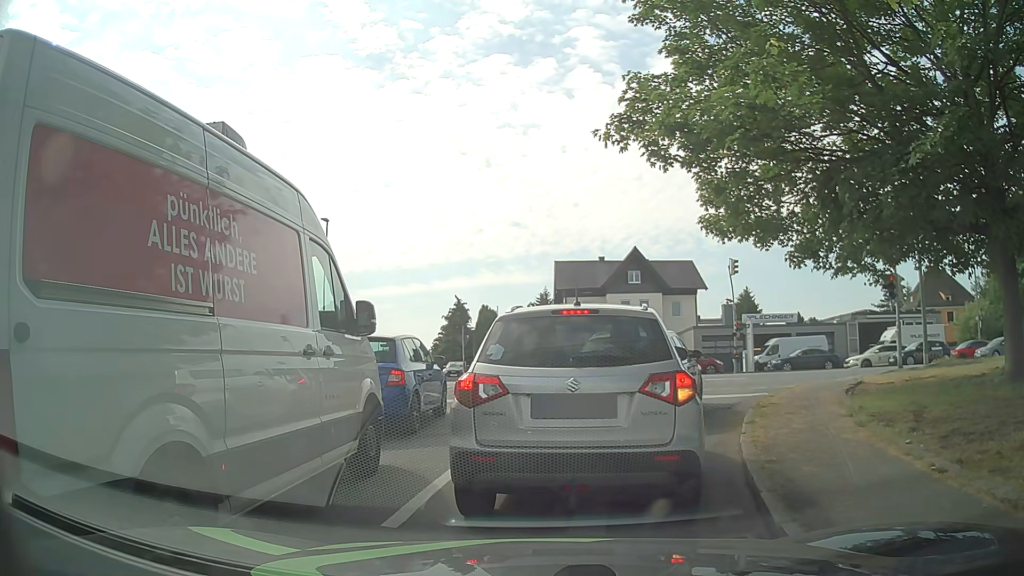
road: residential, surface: asphalt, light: Day
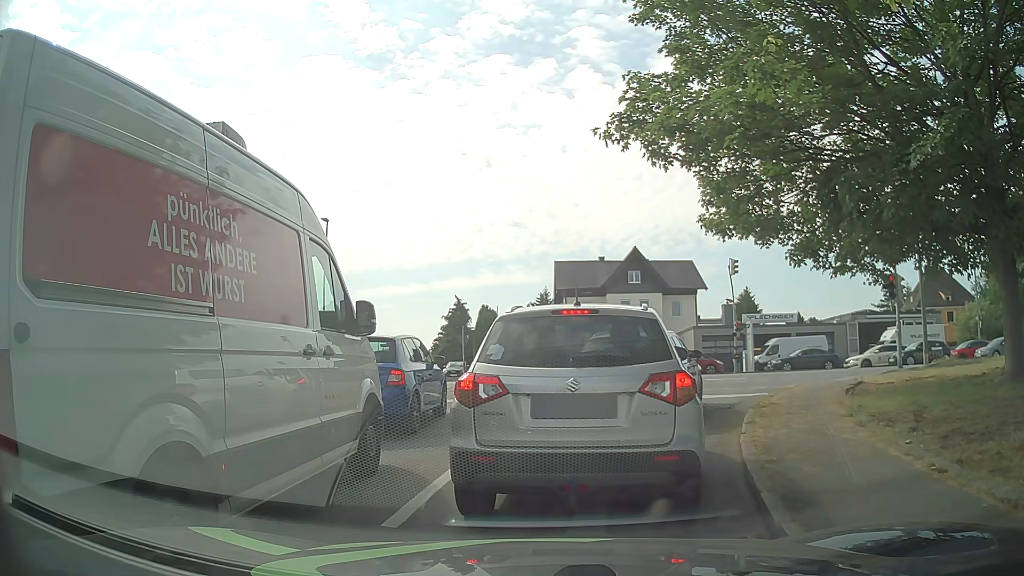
(0.0, 0.0) m; 0°
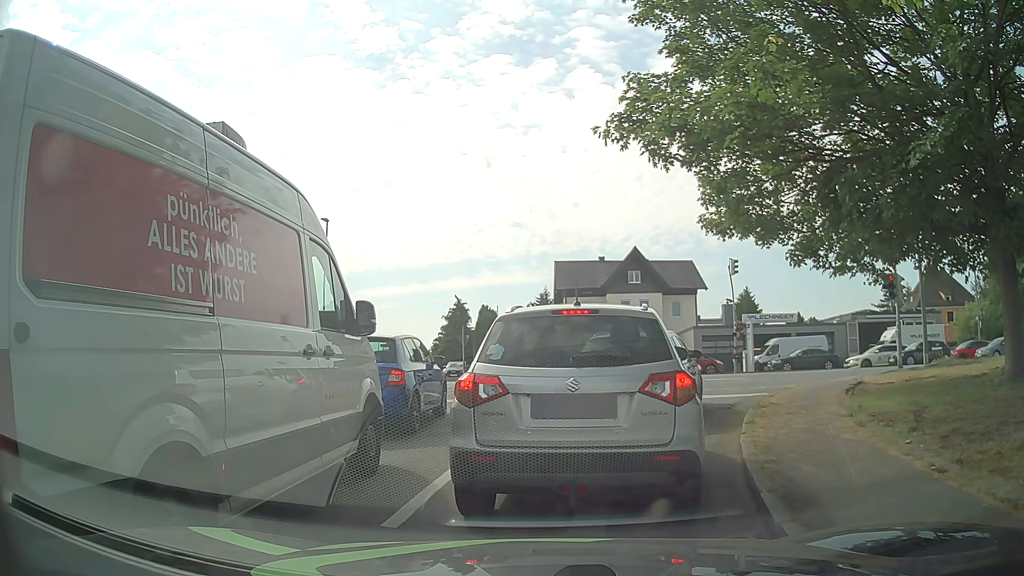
(0.0, 0.0) m; 0°
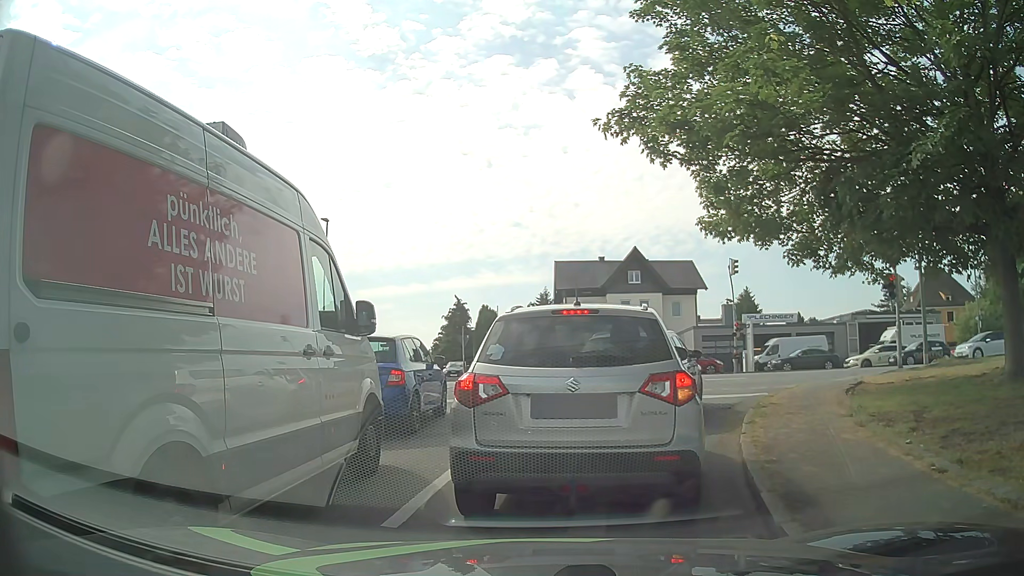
(0.0, 0.0) m; 0°
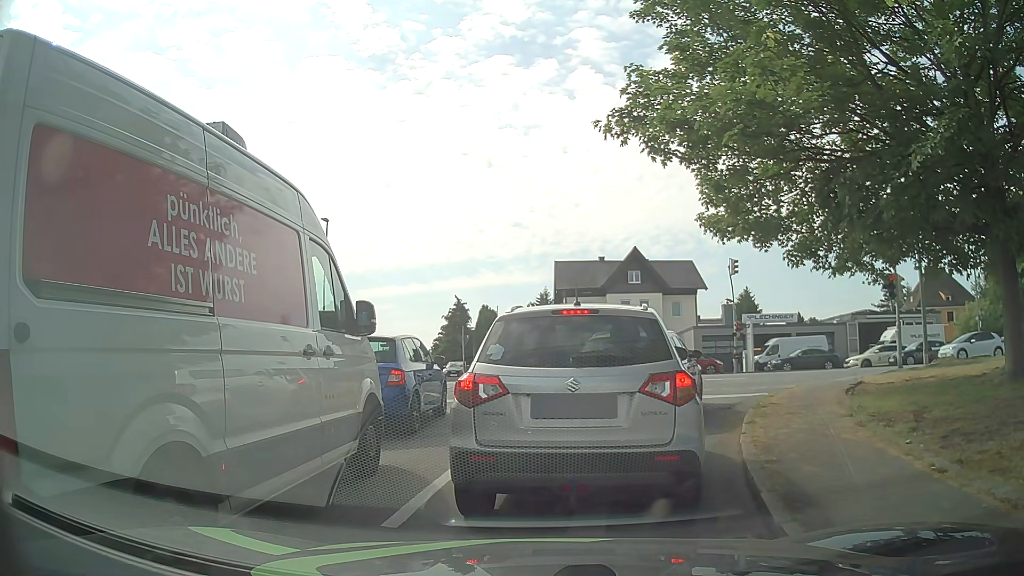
(0.0, 0.0) m; 0°
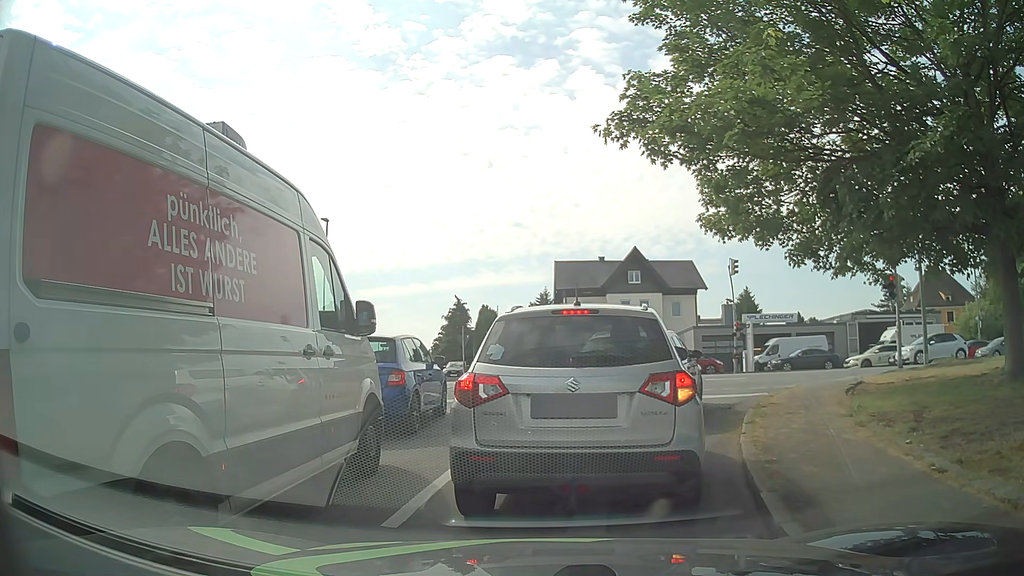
(0.0, 0.0) m; 0°
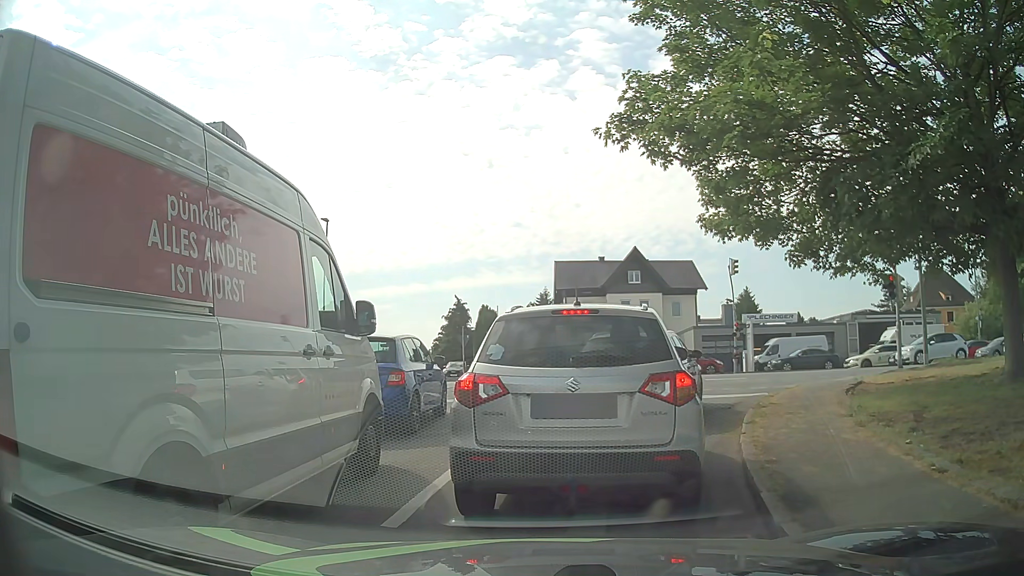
(0.0, 0.0) m; 0°
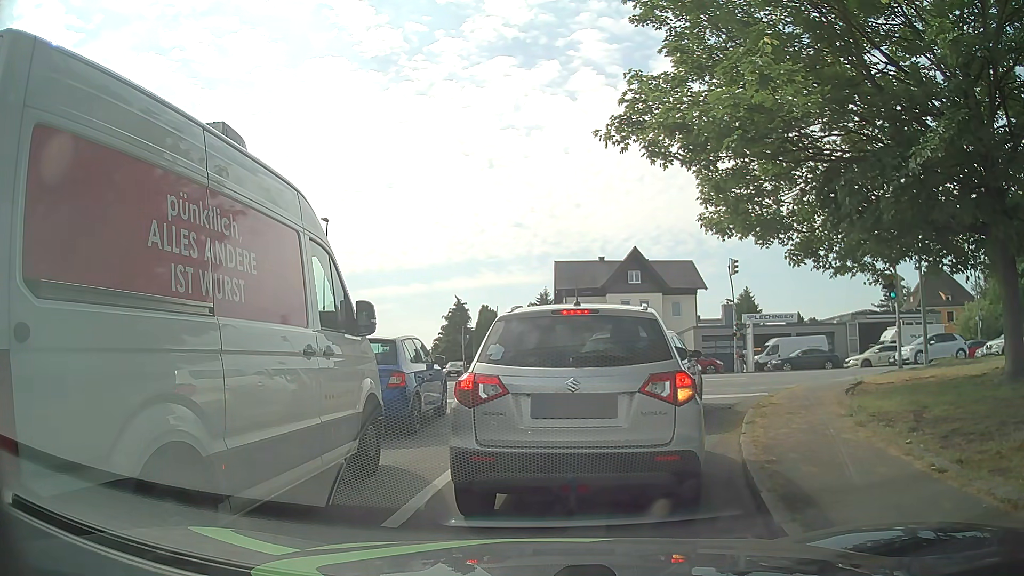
(0.0, 0.0) m; 0°
